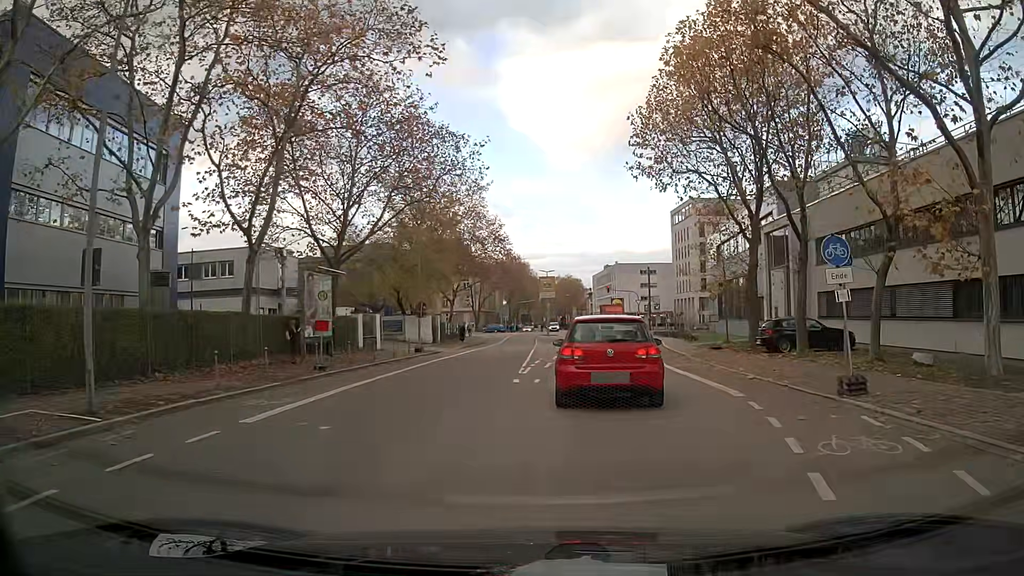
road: tertiary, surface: asphalt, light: Day
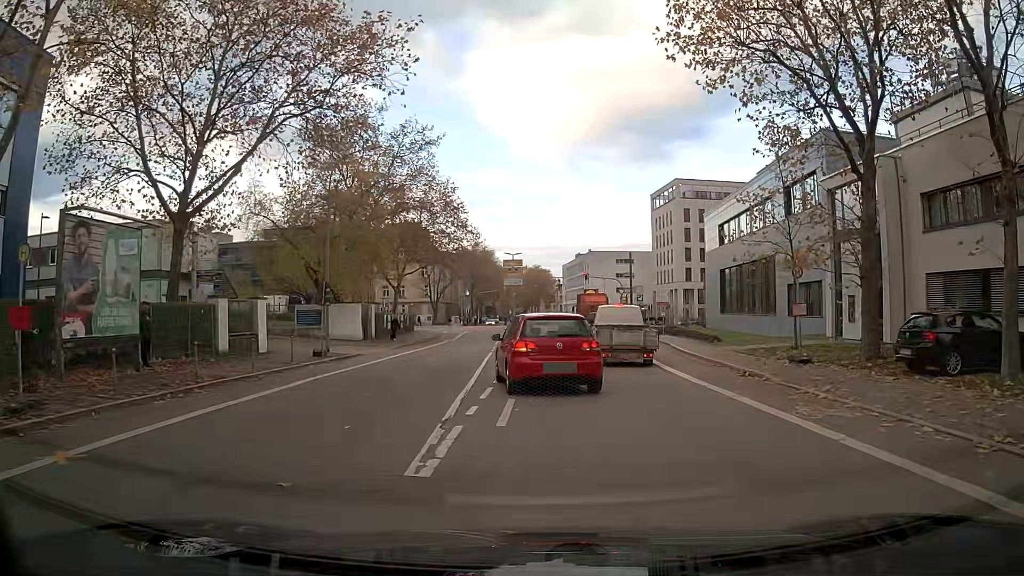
(+0.3, +13.6) m; +3°
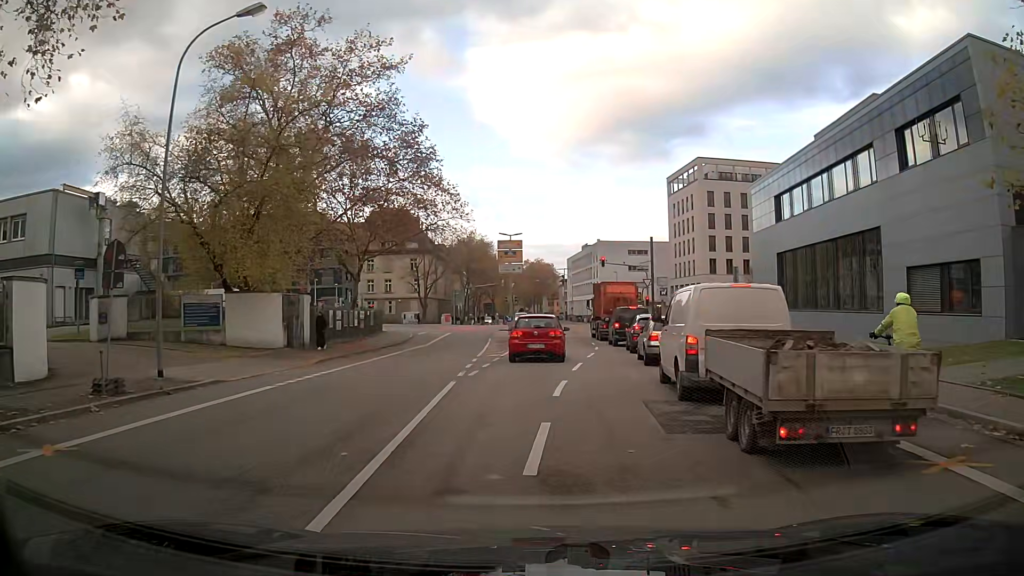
(+0.1, +14.9) m; -1°
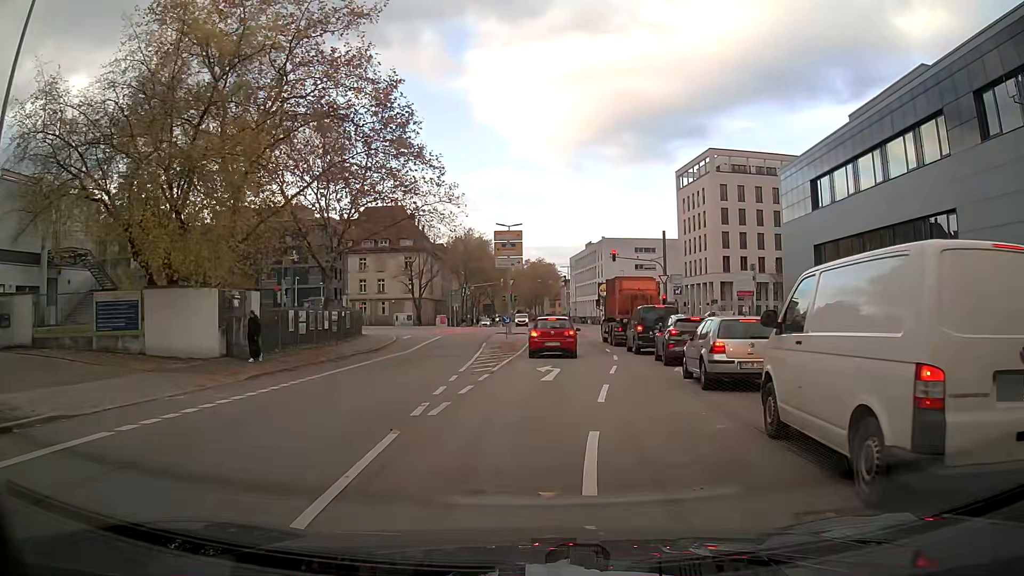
(-0.1, +6.6) m; 0°
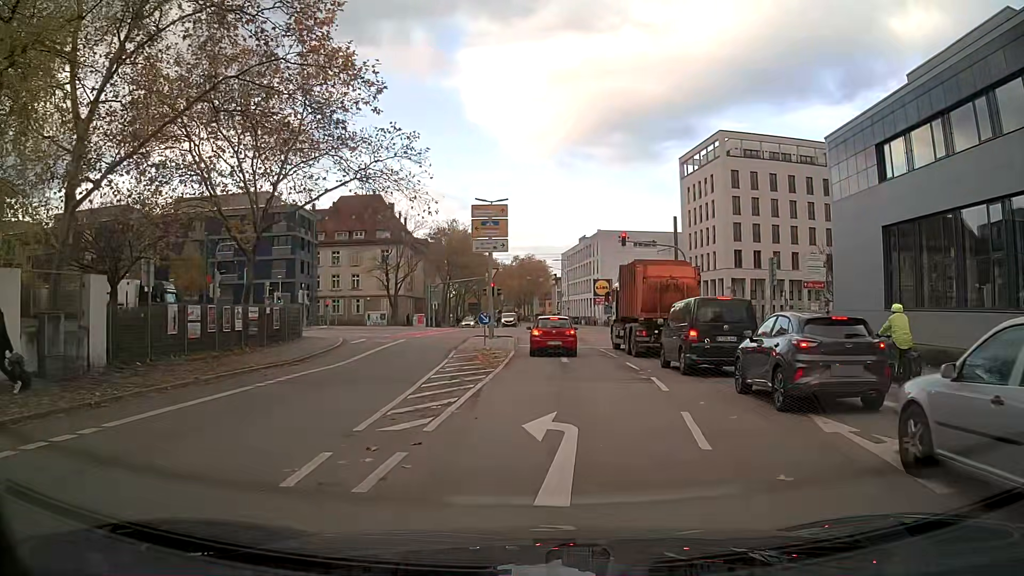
(+0.1, +10.3) m; +1°
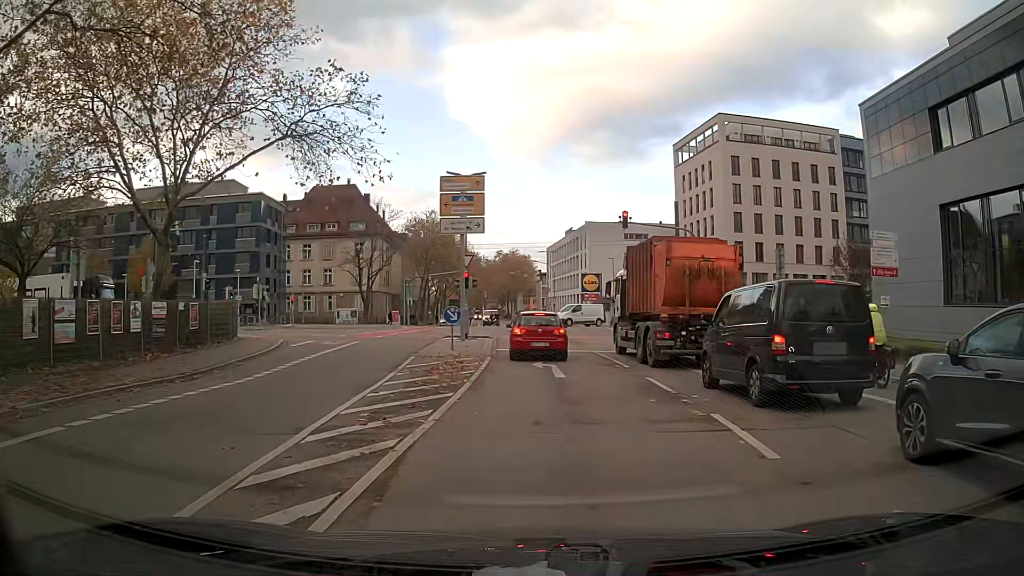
(+0.1, +6.6) m; +2°
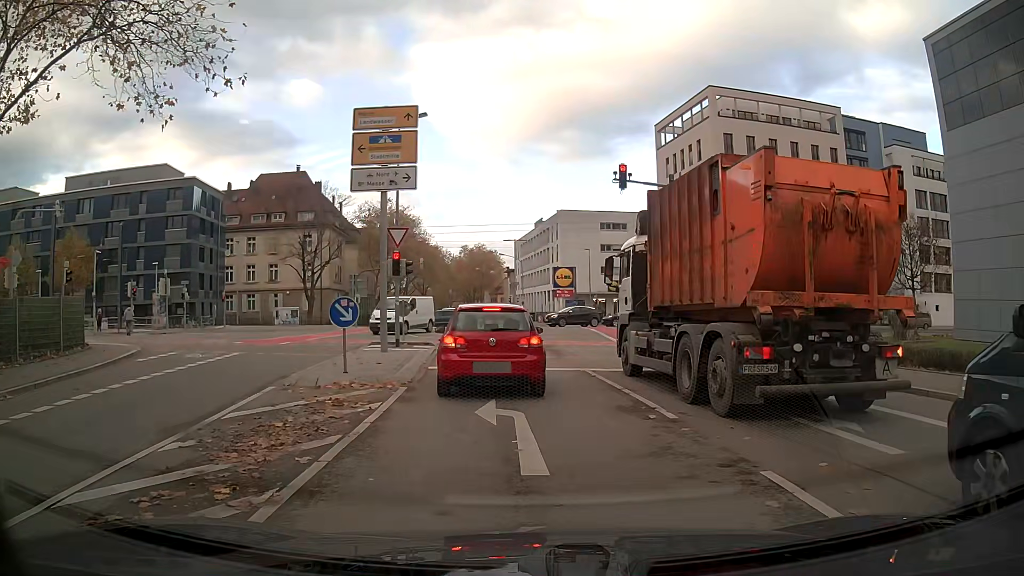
(+0.2, +9.4) m; +2°
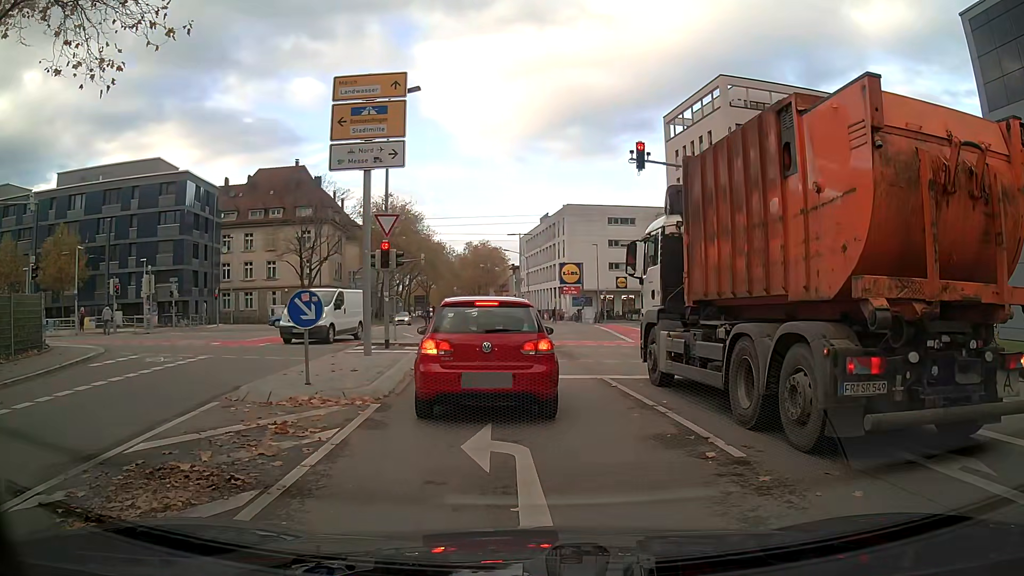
(0.0, +2.5) m; +1°
(0, +10) (-1, +20) (-4, +30) (-8, +39) (-15, +45) (-25, +48) (-35, +48) (-45, +46) (-55, +44) (-64, +43) m
